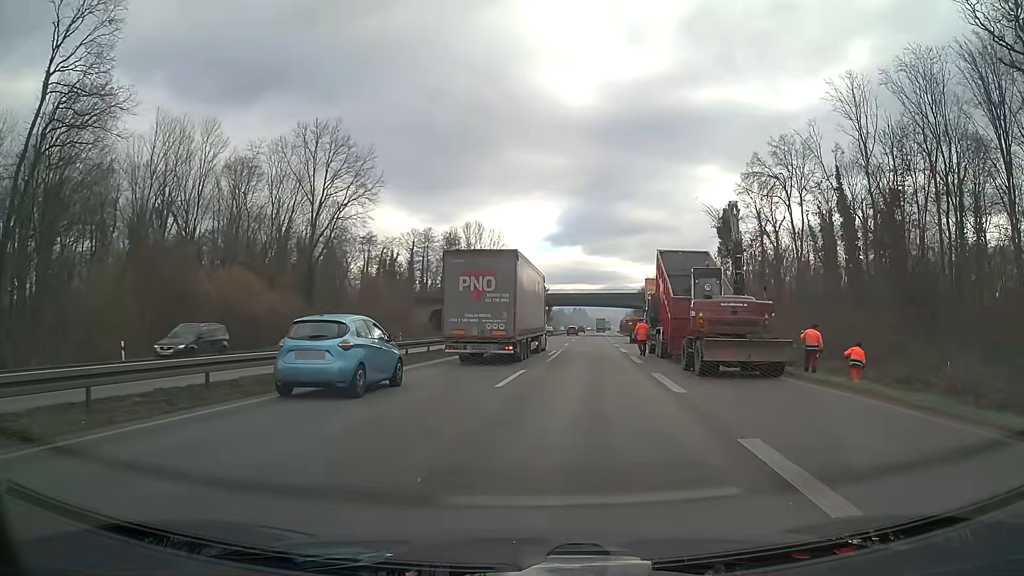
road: trunk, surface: asphalt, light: Day
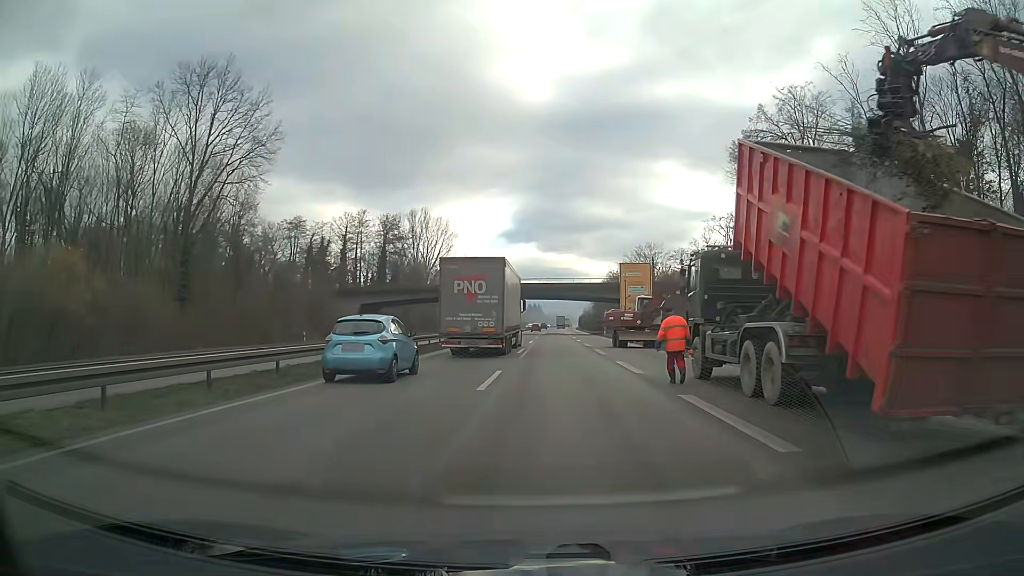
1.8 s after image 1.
(+0.9, +19.6) m; +4°
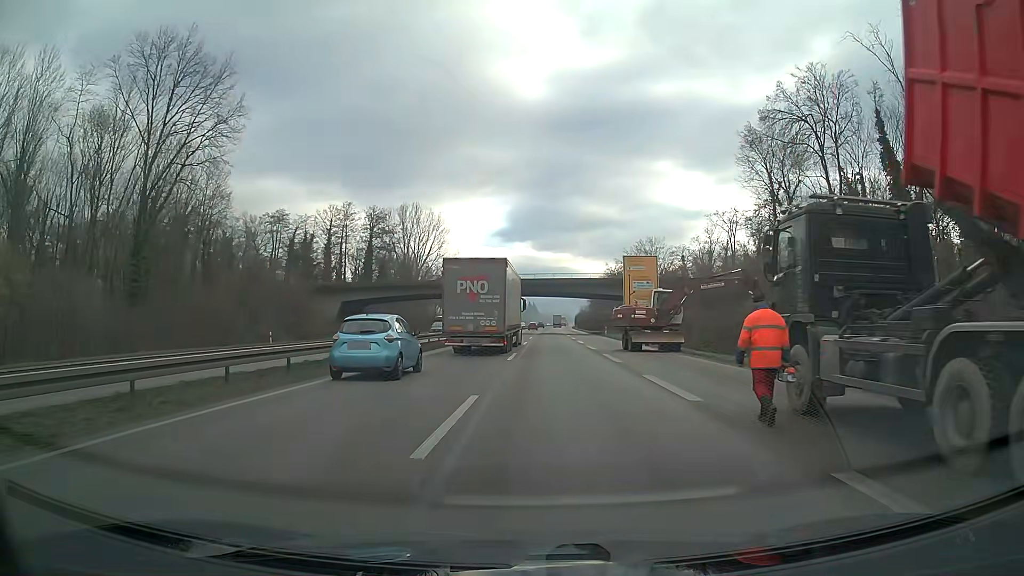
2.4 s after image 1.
(0.0, +7.2) m; +1°
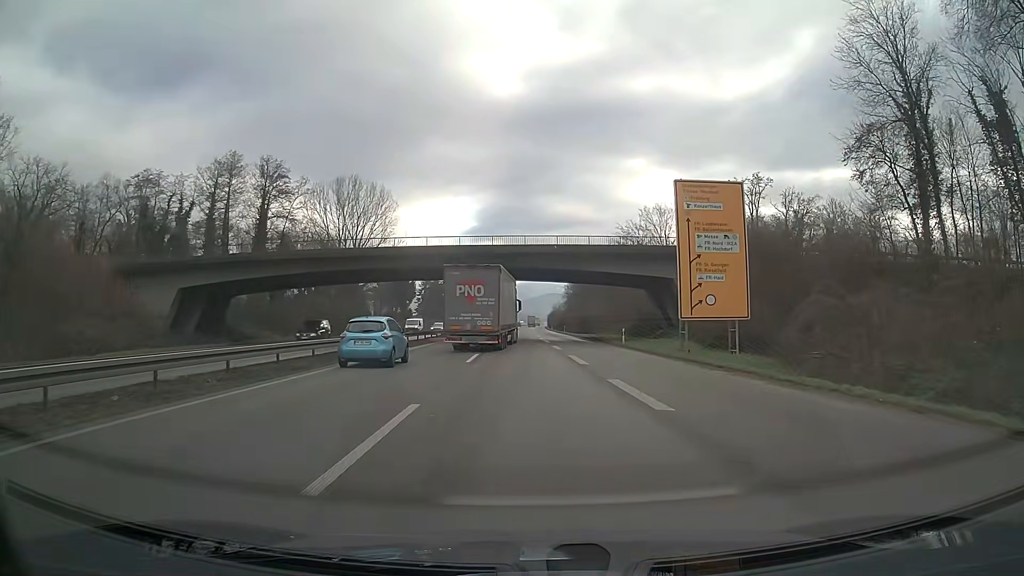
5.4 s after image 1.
(+0.7, +37.8) m; +3°
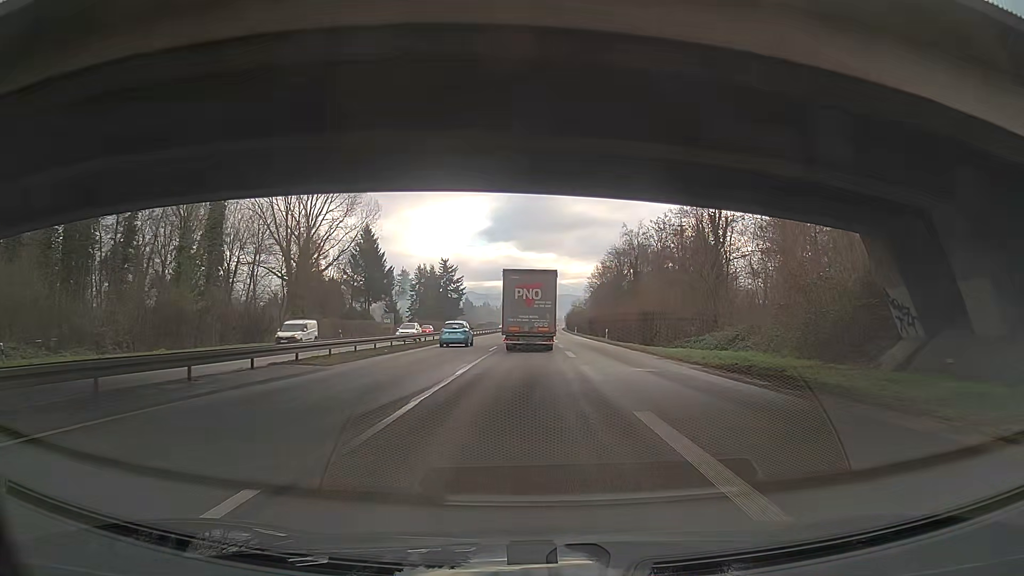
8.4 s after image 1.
(-0.6, +42.4) m; -1°
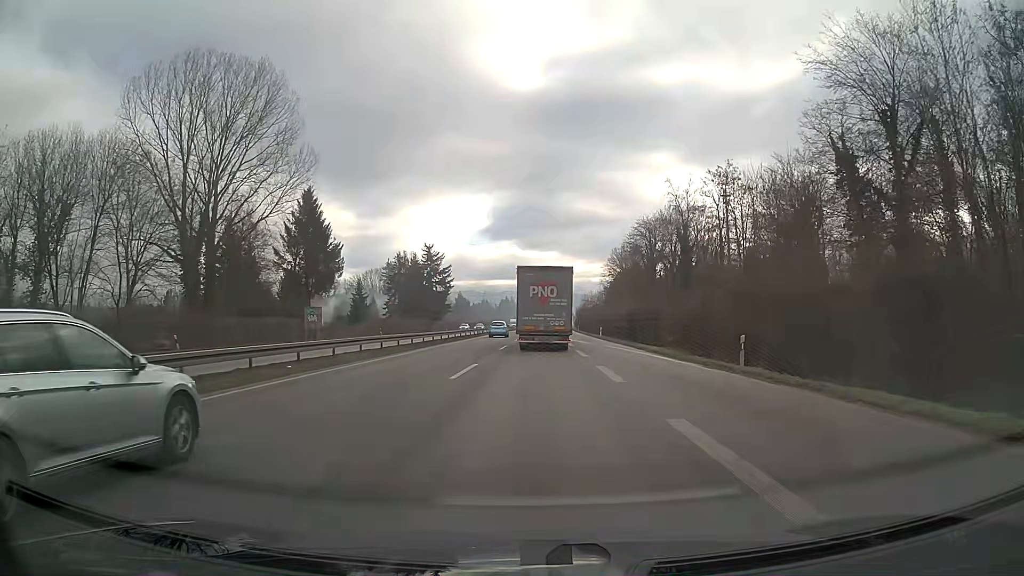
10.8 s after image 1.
(+0.1, +37.4) m; 0°
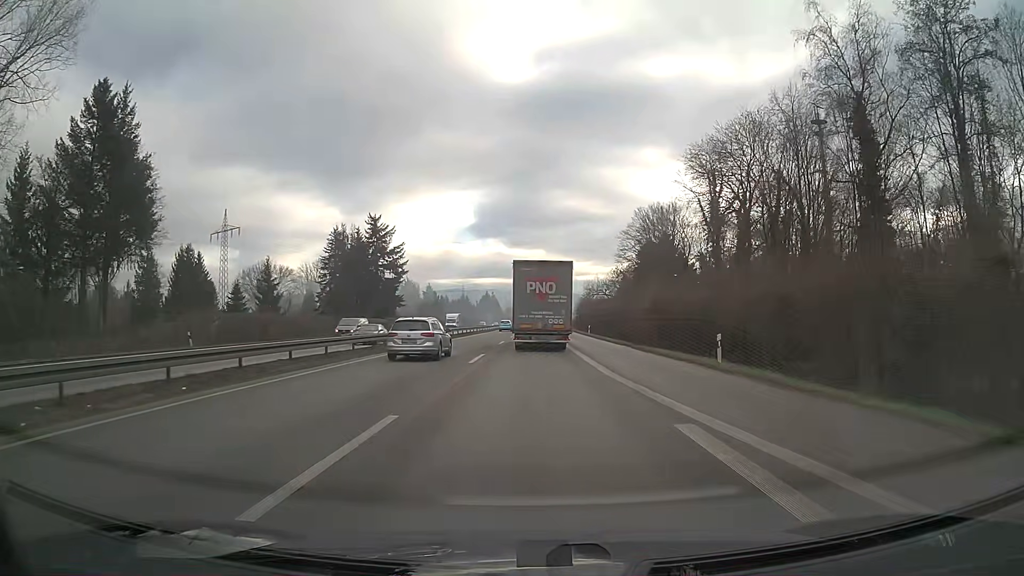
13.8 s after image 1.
(+0.6, +48.9) m; +1°
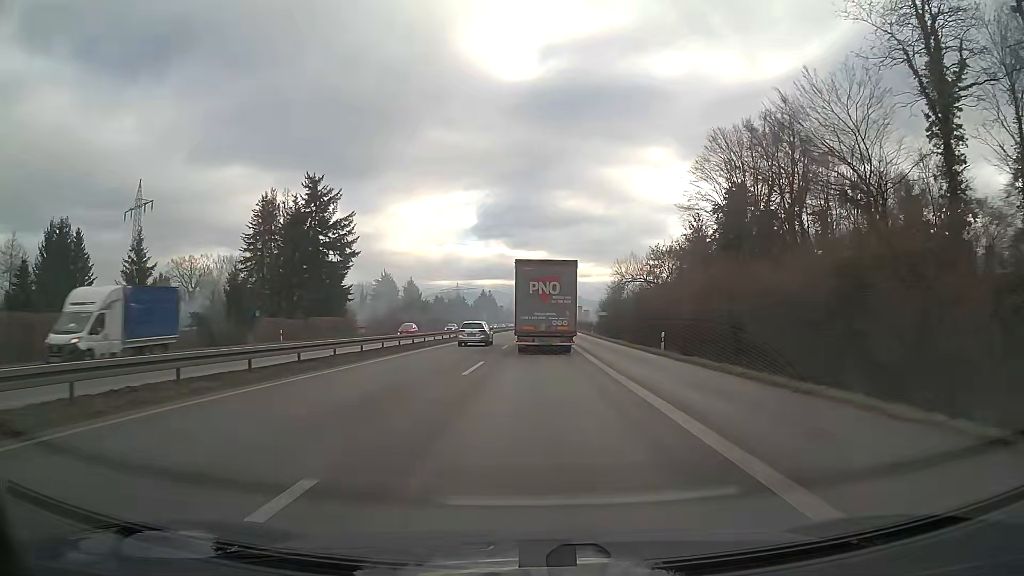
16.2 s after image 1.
(0.0, +40.2) m; 0°
(0, +10) (0, +20) (0, +30) (0, +40) (0, +50) (0, +60) (0, +70) (0, +80) (0, +90) (0, +100) m
